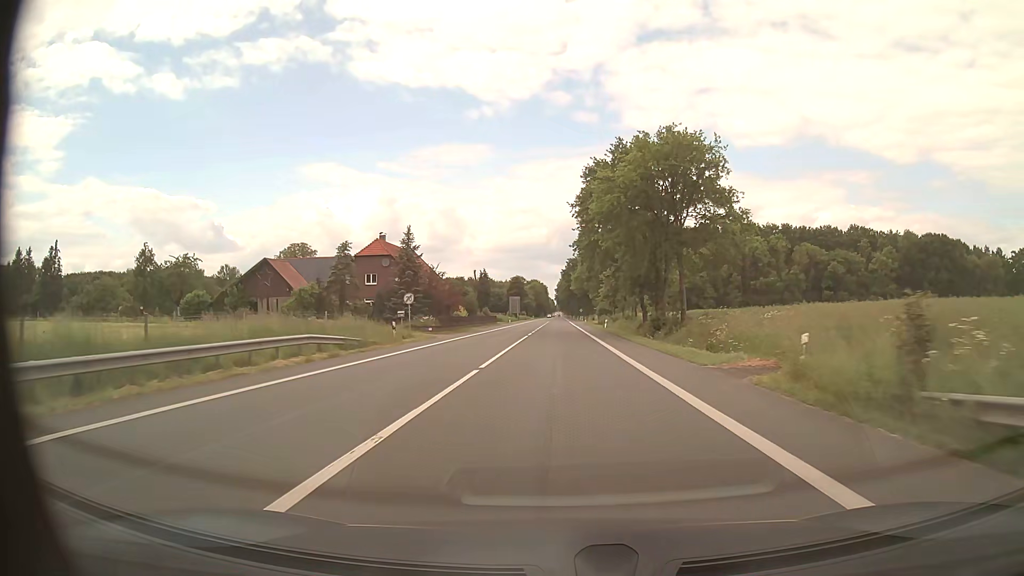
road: primary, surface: asphalt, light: Day
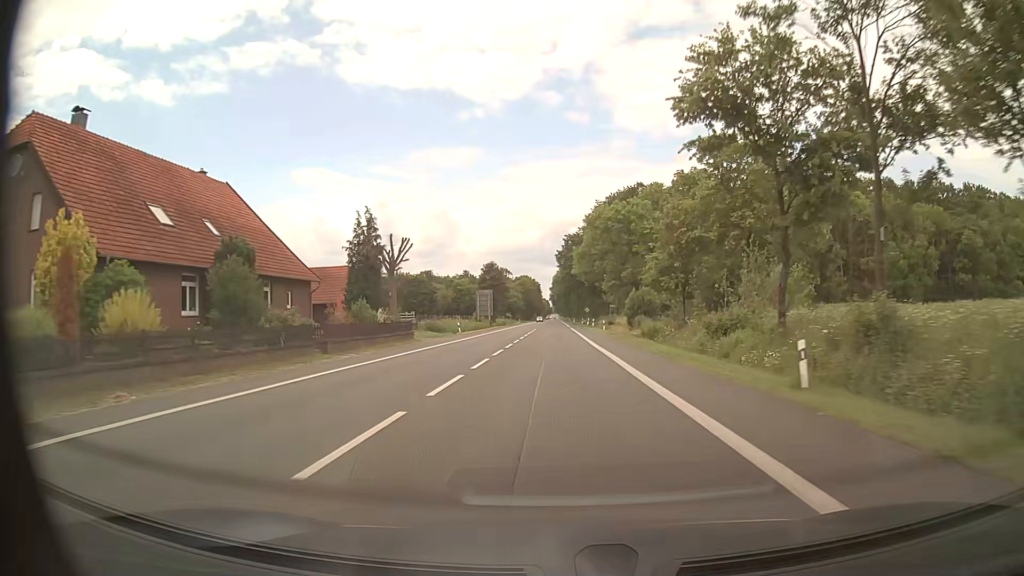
(+0.3, +56.2) m; +1°
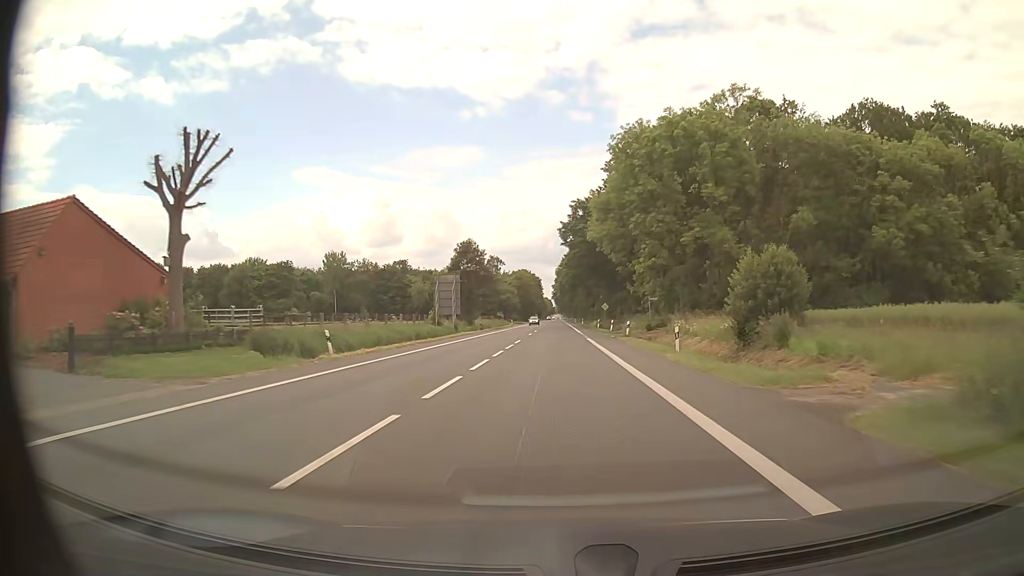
(-0.2, +36.8) m; 0°
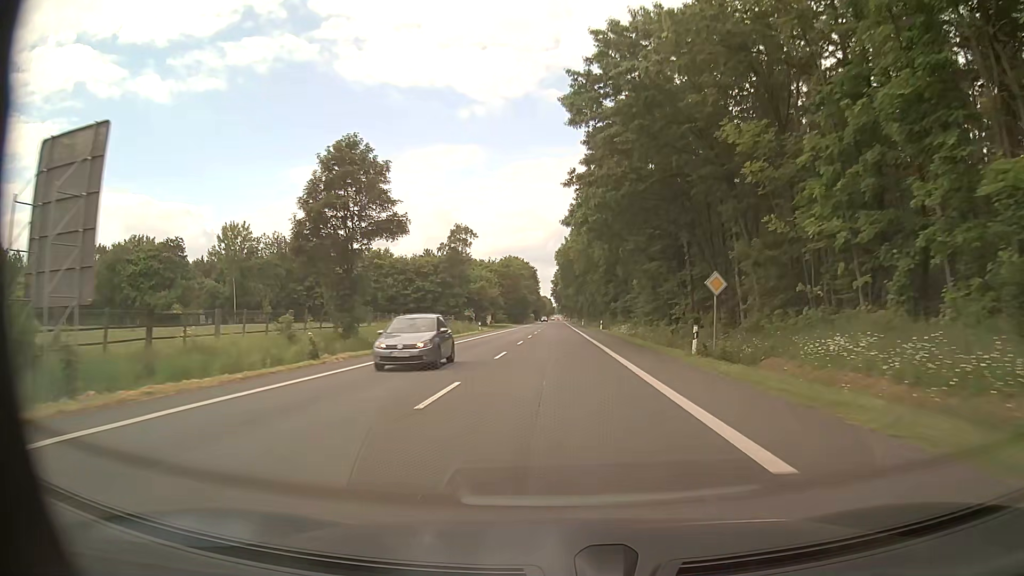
(-0.1, +52.9) m; 0°
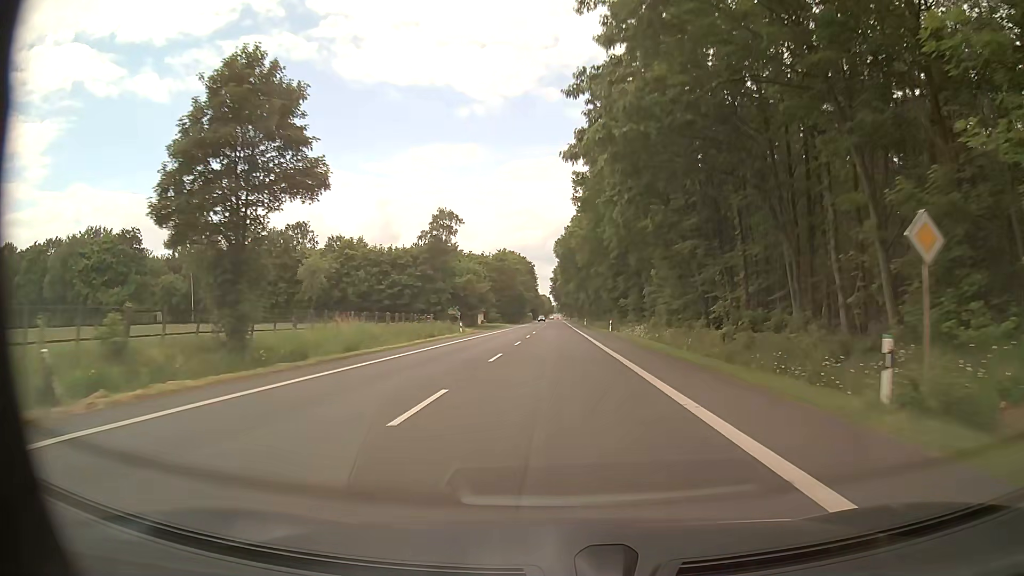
(0.0, +13.9) m; 0°
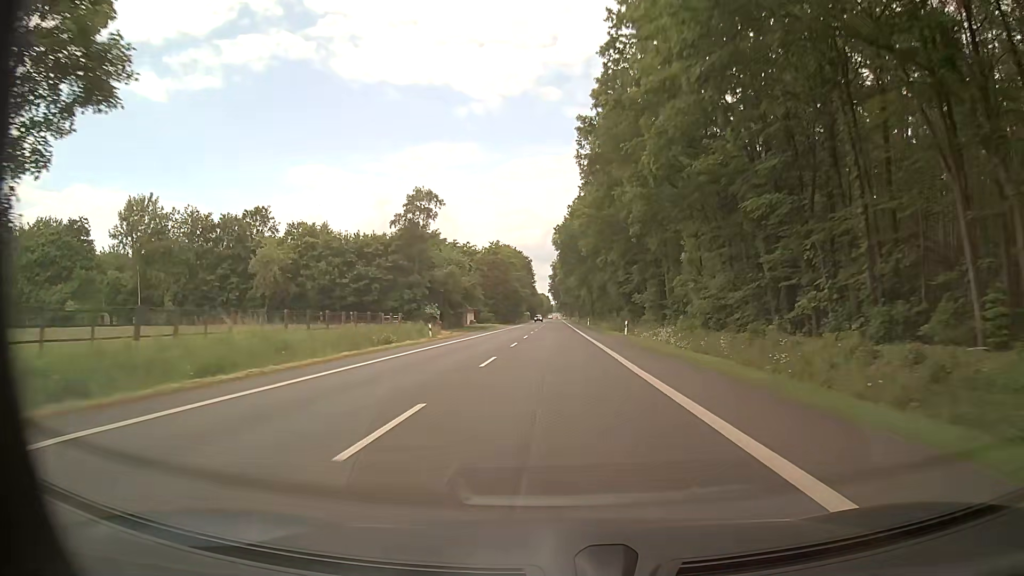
(+0.1, +14.1) m; 0°
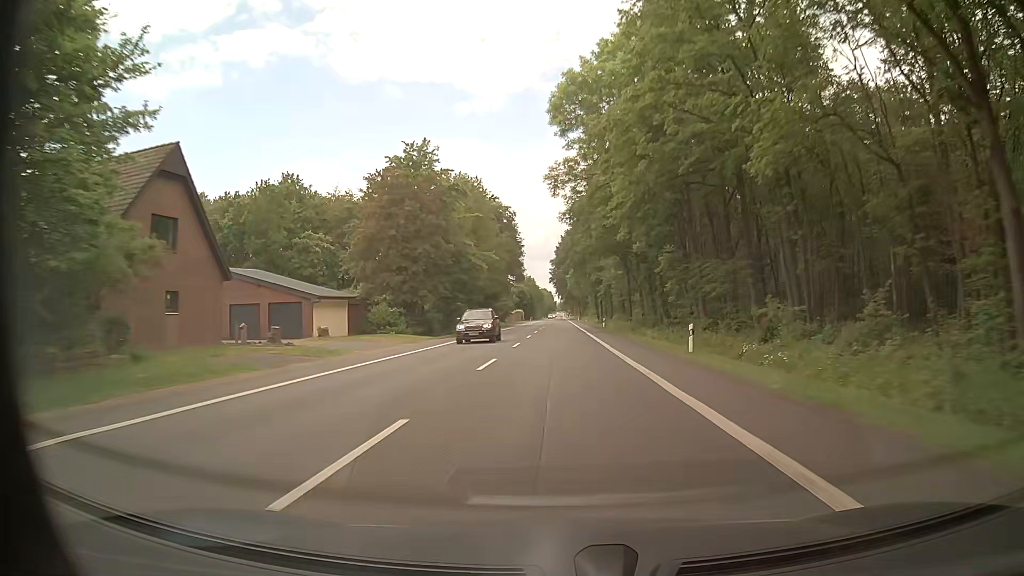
(-0.1, +74.1) m; 0°
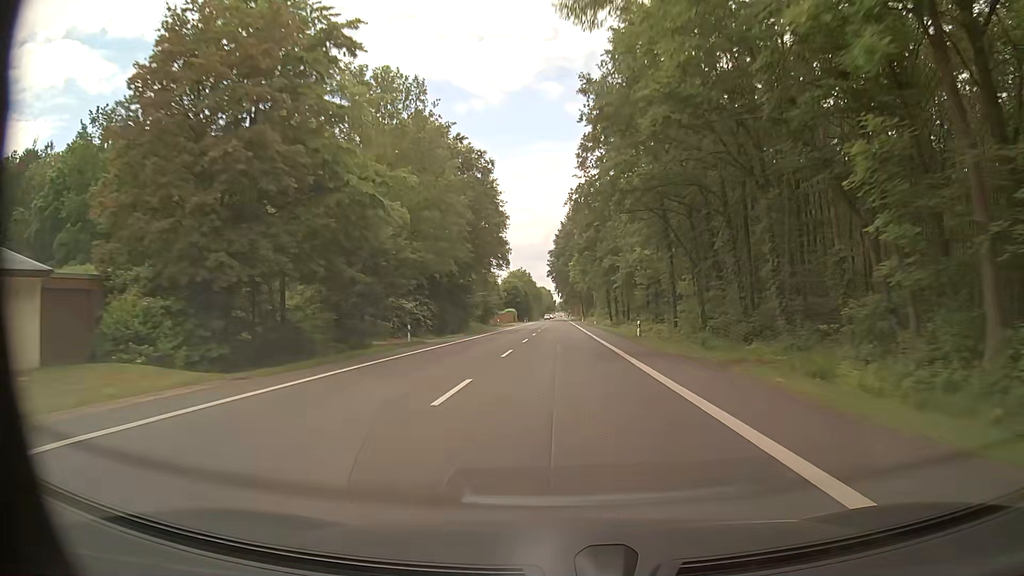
(0.0, +30.6) m; 0°
(0, +10) (0, +20) (0, +30) (0, +40) (0, +50) (+1, +60) (+1, +70) (+1, +80) (+1, +90) (+1, +100) m
